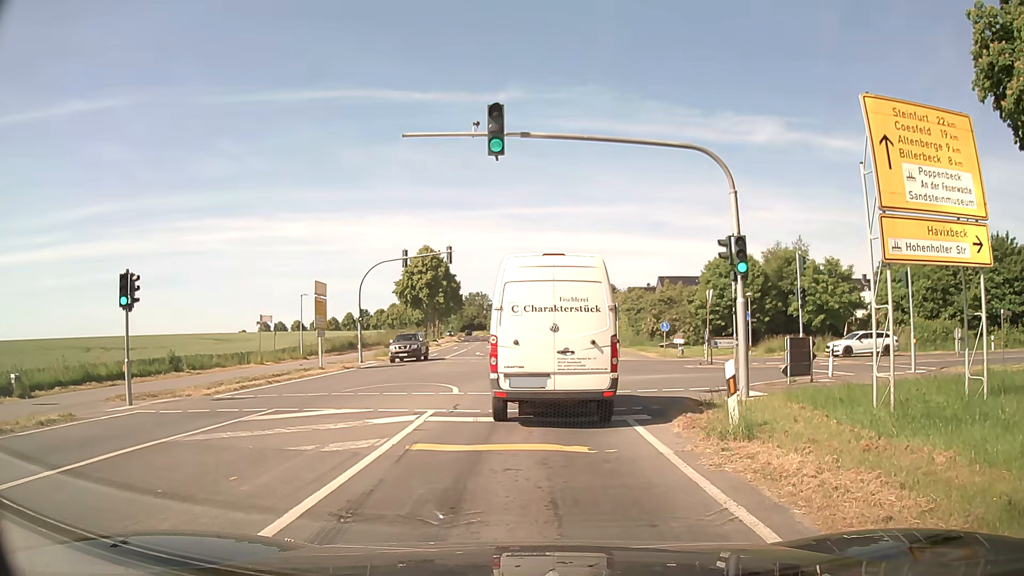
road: secondary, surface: asphalt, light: Day
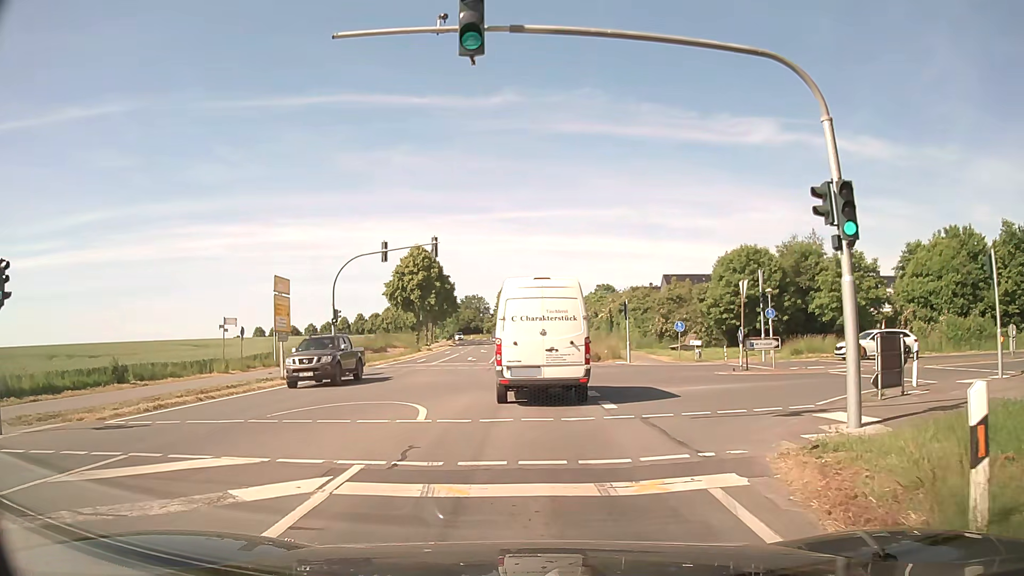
(0.0, +5.8) m; 0°
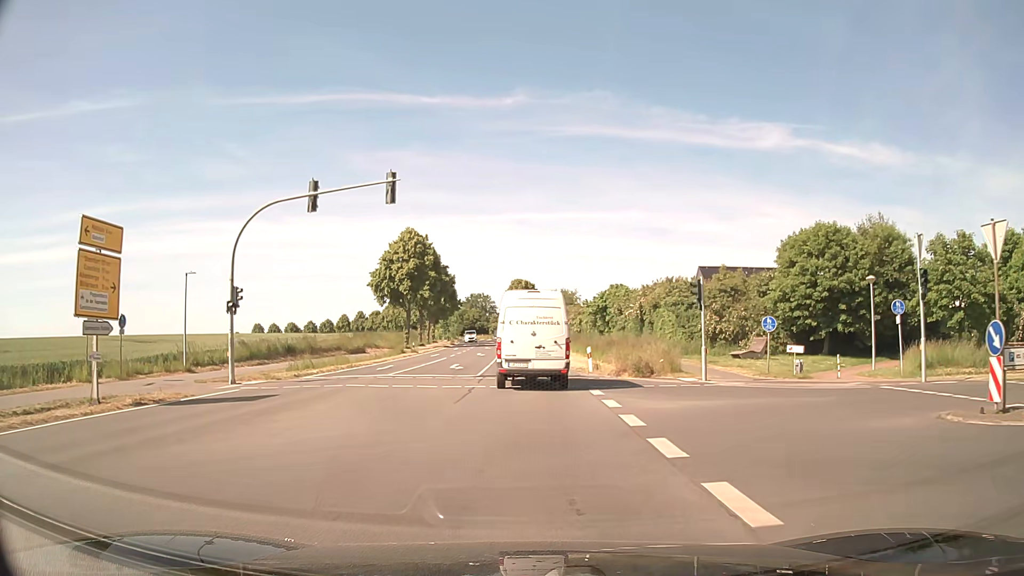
(-0.1, +15.2) m; -1°
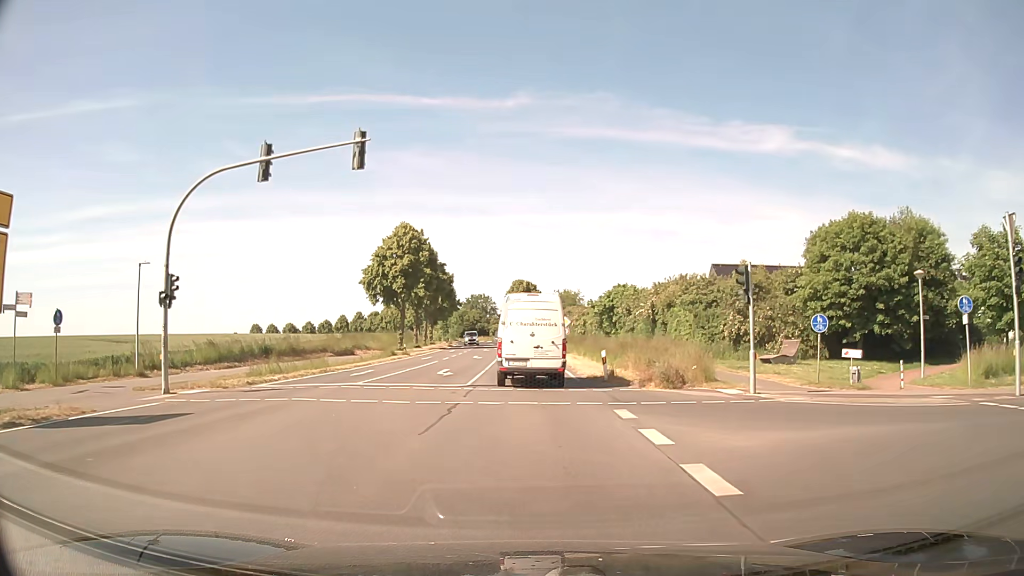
(0.0, +5.1) m; 0°
